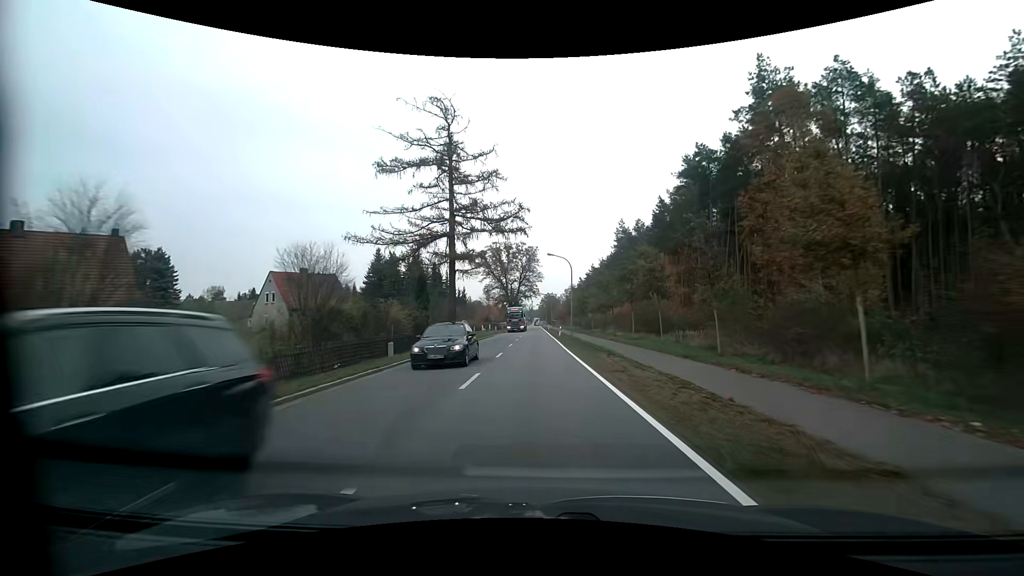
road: primary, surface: asphalt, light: Day
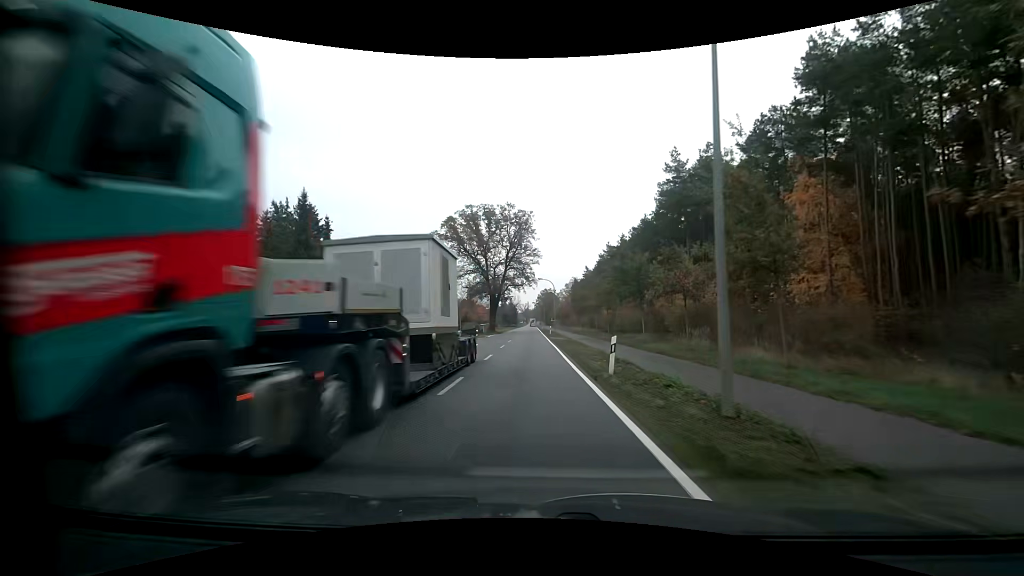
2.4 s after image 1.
(+0.1, +36.5) m; 0°
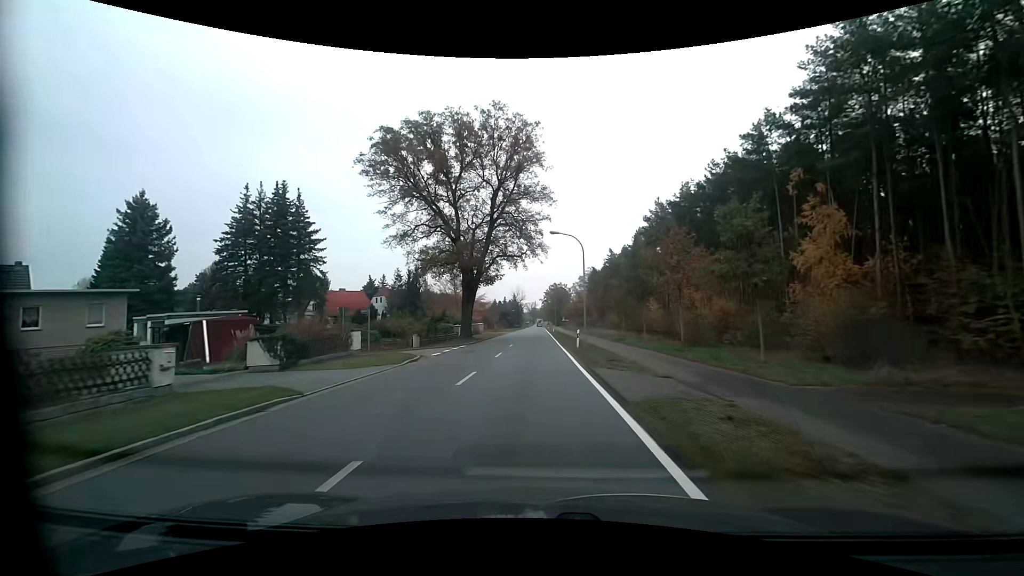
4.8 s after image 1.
(0.0, +34.5) m; -1°
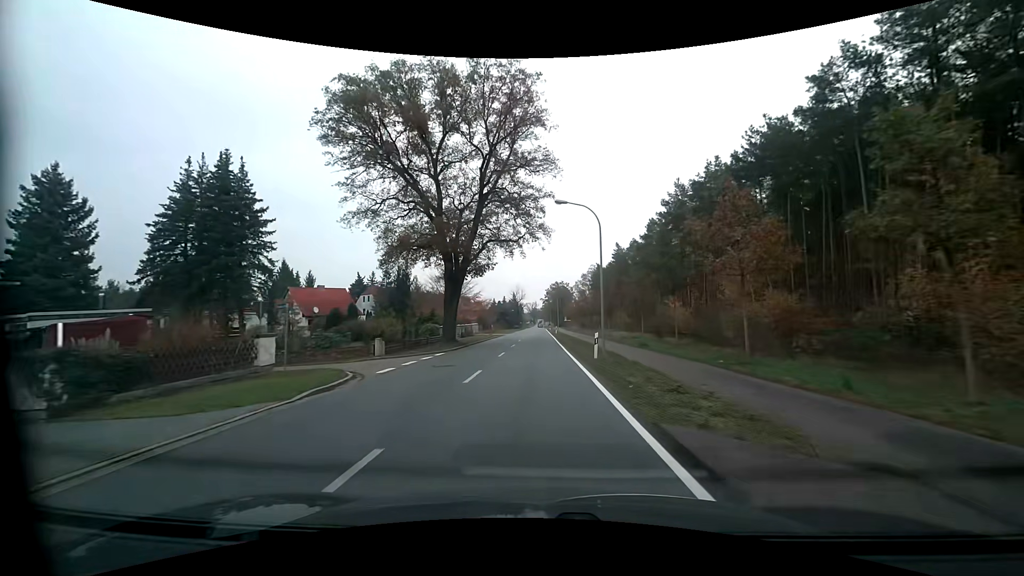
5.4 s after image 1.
(0.0, +8.5) m; 0°
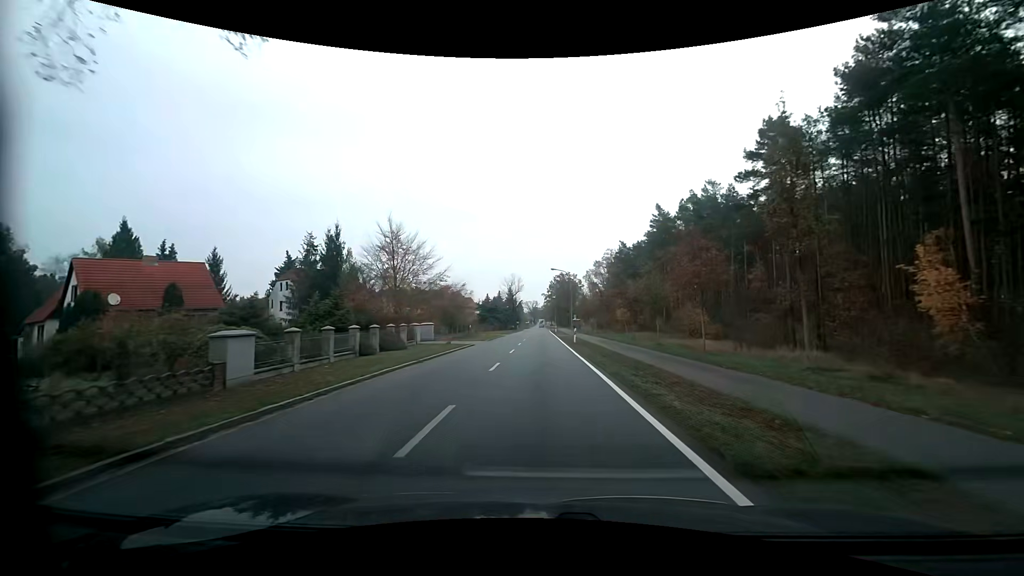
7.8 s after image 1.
(-0.1, +33.5) m; 0°
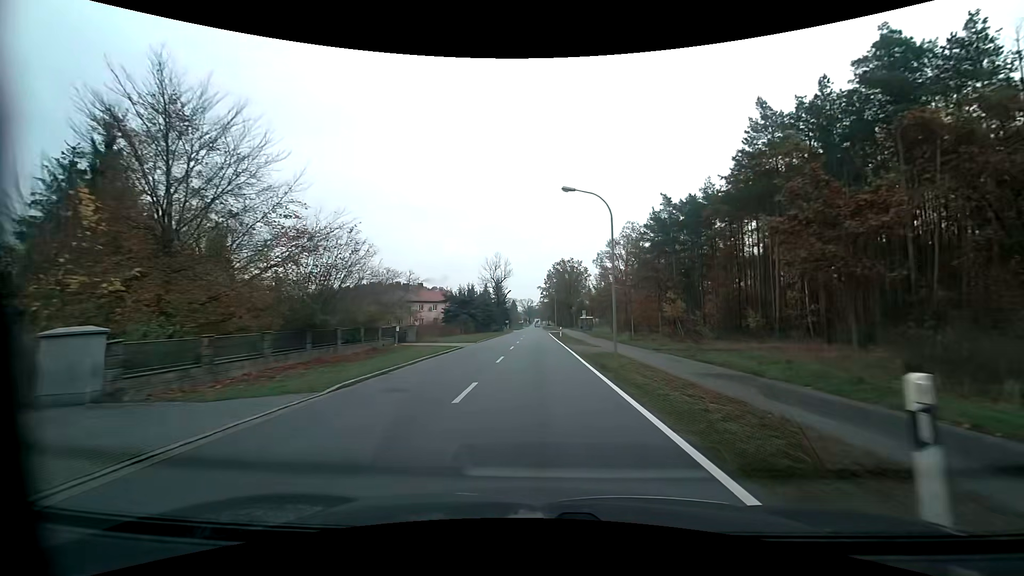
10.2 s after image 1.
(+0.1, +32.8) m; +1°
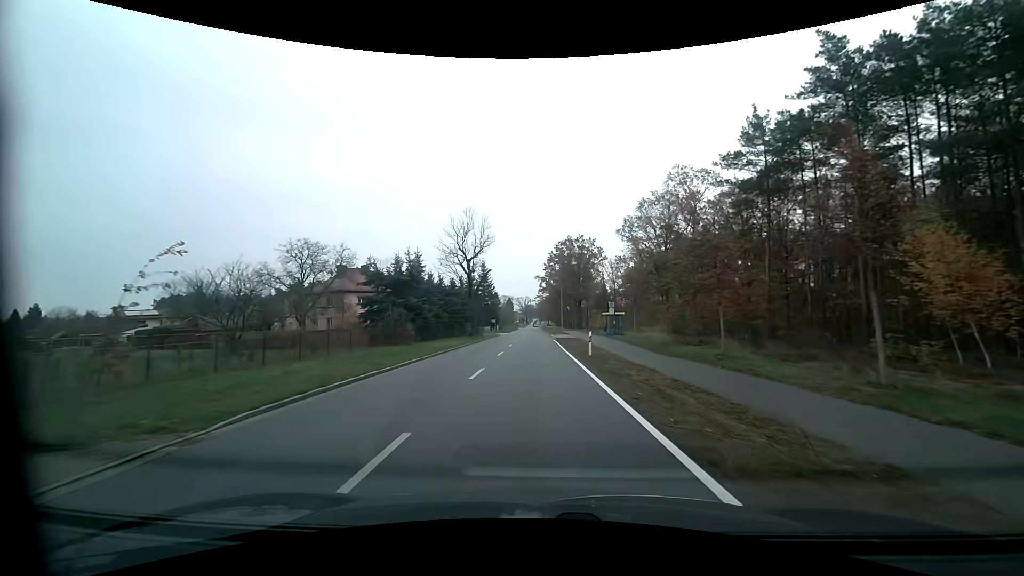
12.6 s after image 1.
(+0.1, +32.3) m; 0°
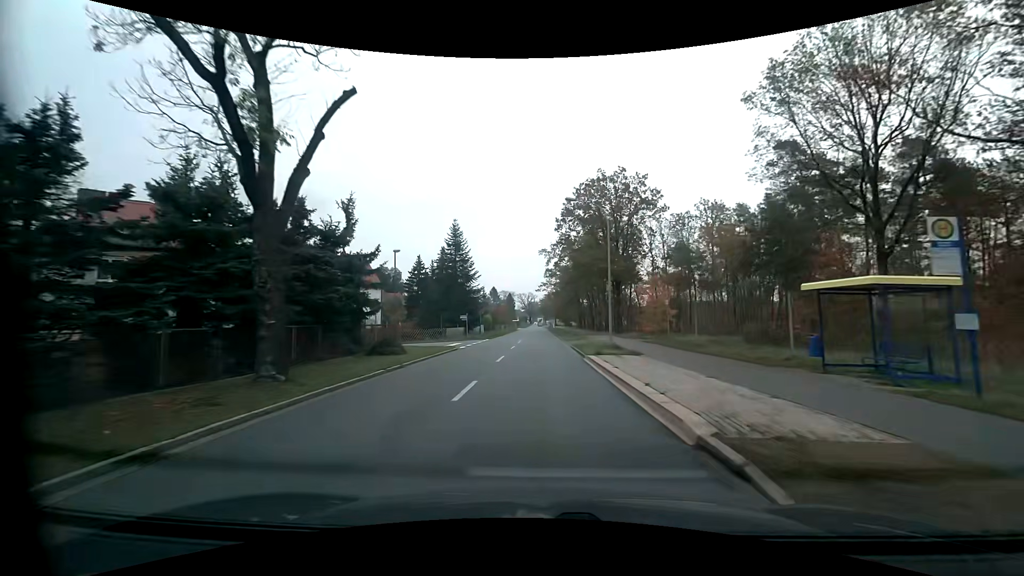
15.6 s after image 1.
(-0.3, +39.9) m; 0°
(0, +10) (0, +20) (0, +30) (0, +40) (0, +50) (0, +60) (0, +70) (0, +80) (0, +90) (0, +100) m
